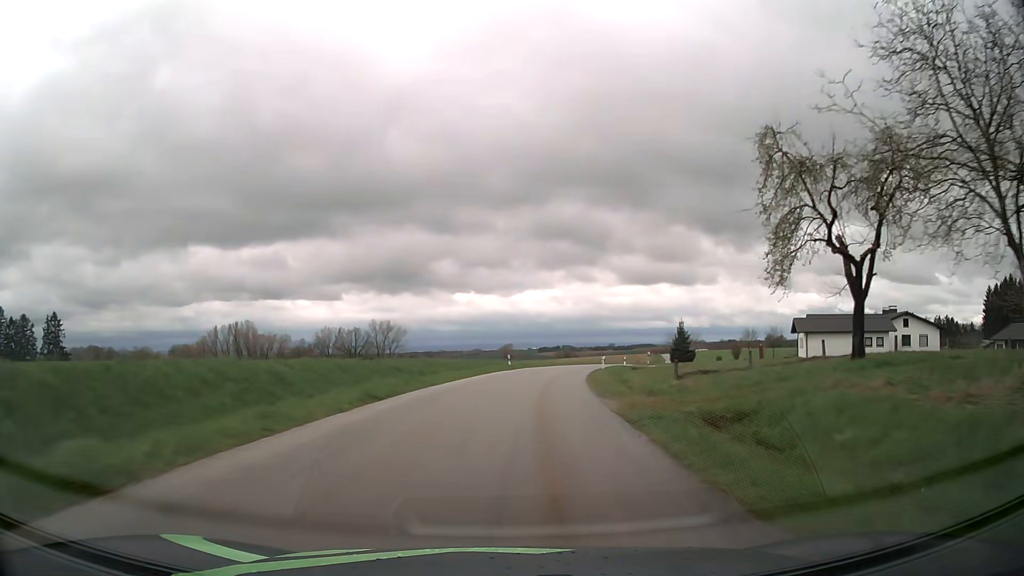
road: tertiary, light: Day
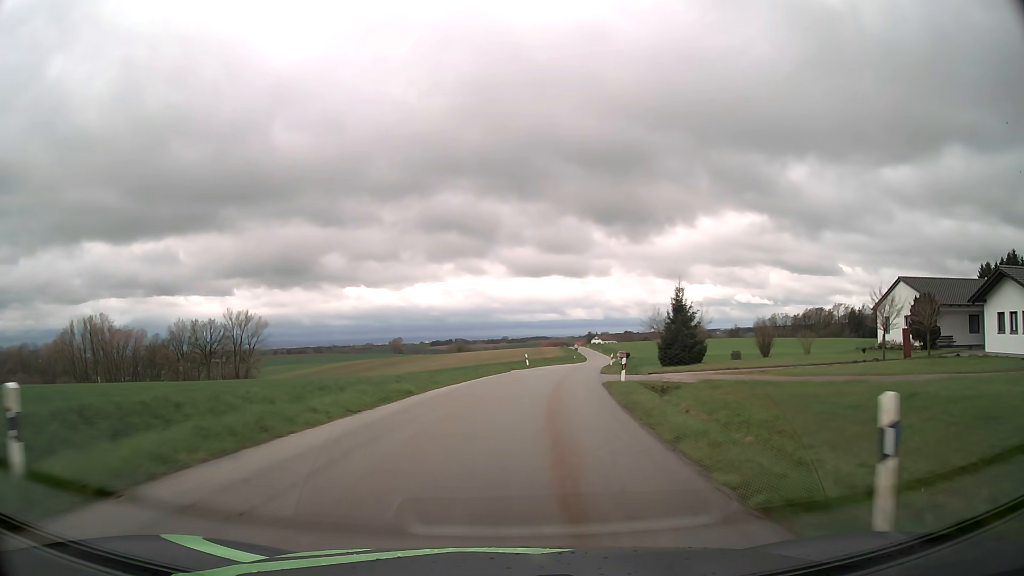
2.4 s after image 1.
(+3.5, +44.1) m; +9°
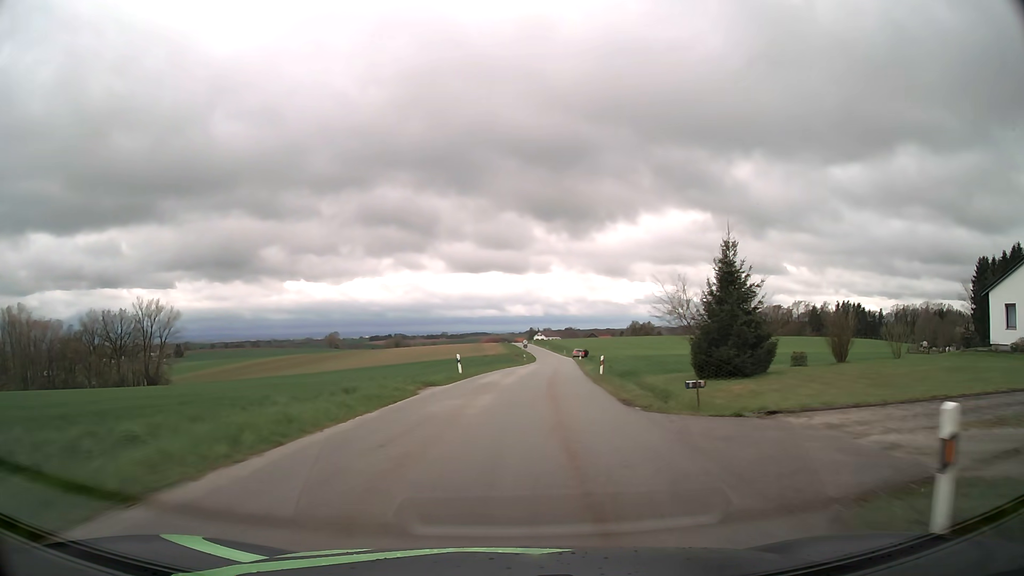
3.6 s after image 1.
(+1.0, +22.3) m; +5°
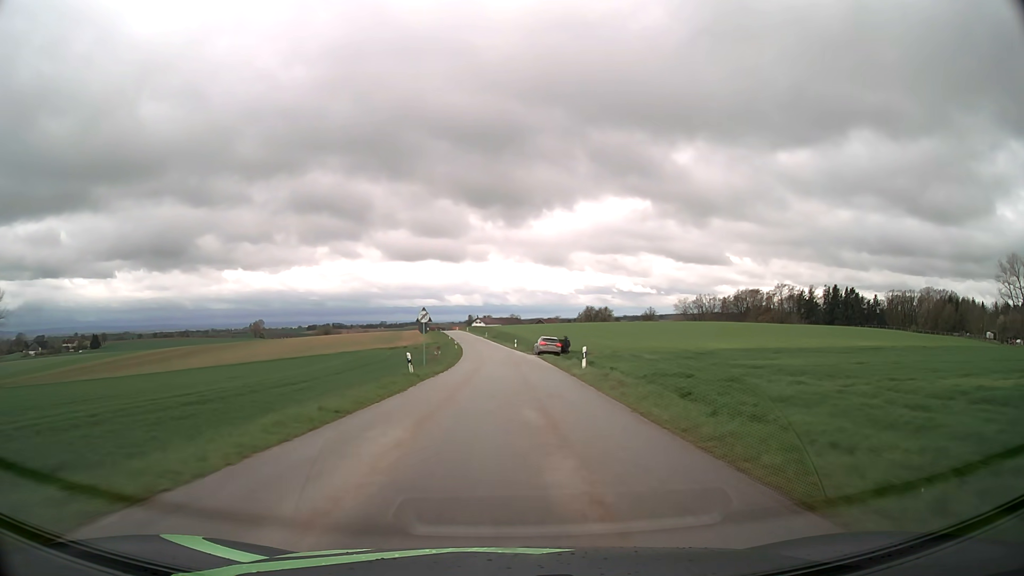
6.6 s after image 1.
(+4.0, +56.4) m; +5°
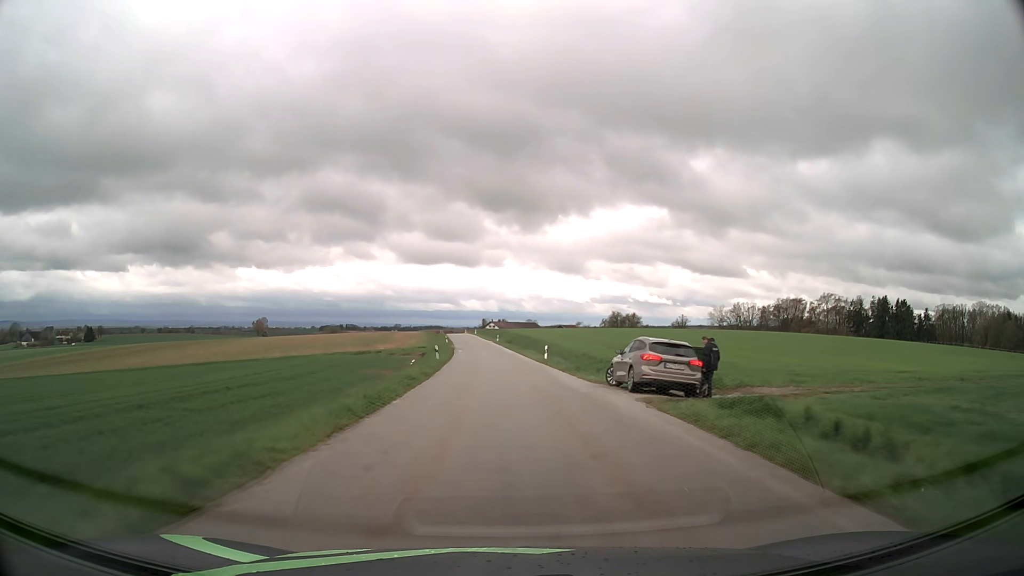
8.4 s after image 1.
(-0.4, +34.6) m; -1°
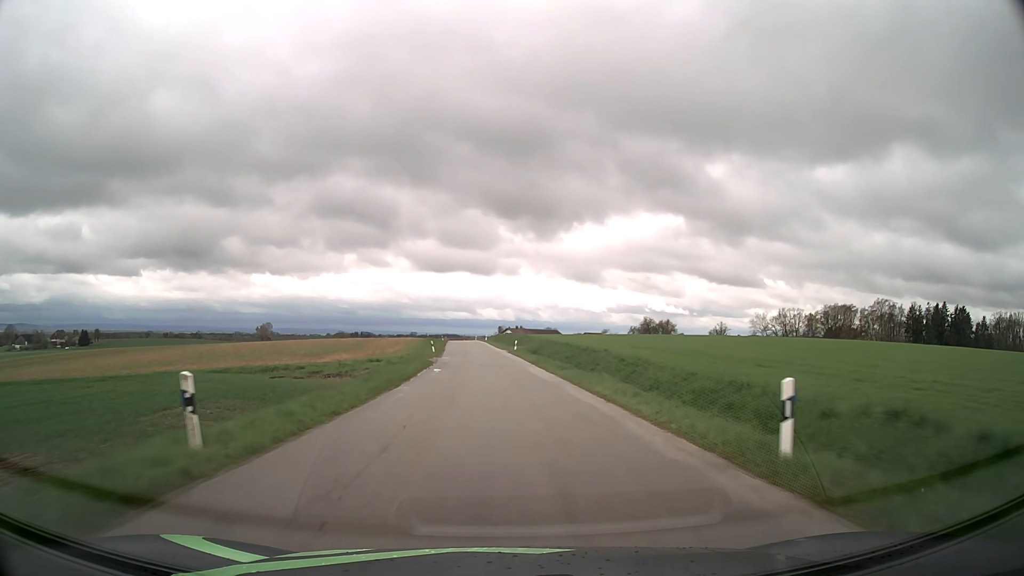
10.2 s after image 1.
(-0.3, +34.8) m; -1°
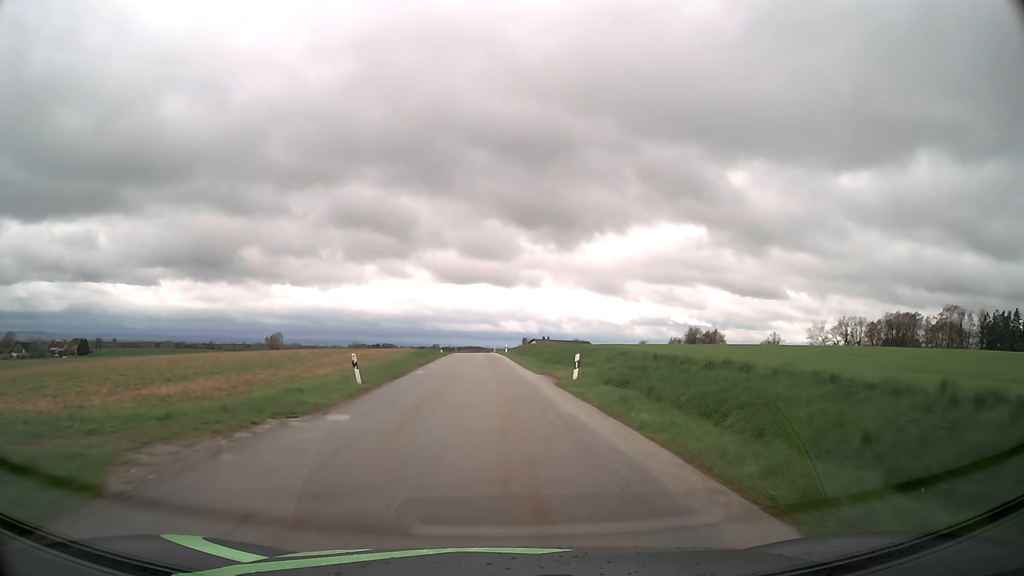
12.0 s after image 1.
(-0.5, +35.3) m; -2°
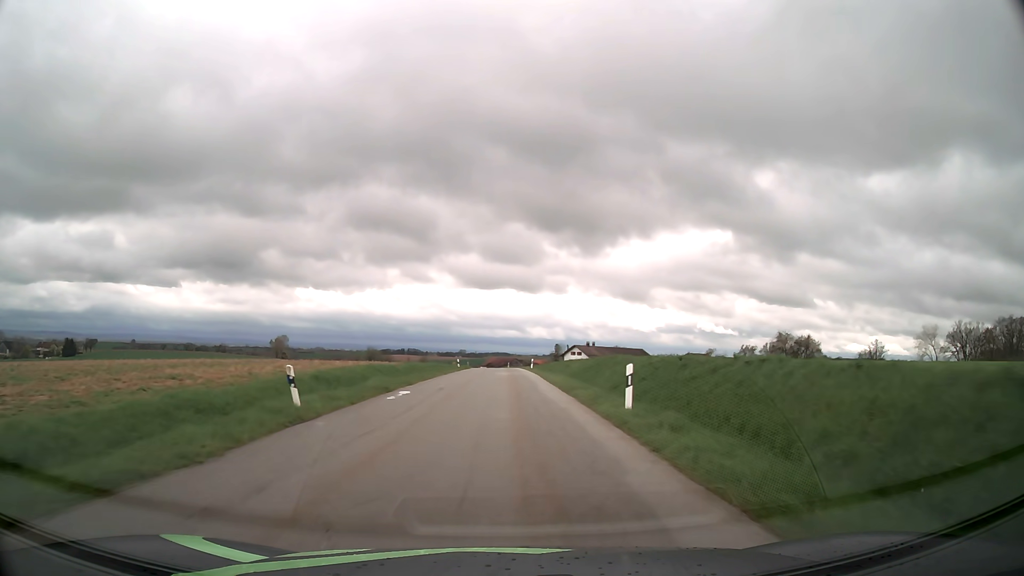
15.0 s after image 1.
(-2.0, +57.7) m; -3°
(0, +10) (0, +20) (0, +30) (0, +40) (0, +50) (0, +60) (0, +70) (0, +80) (0, +90) (-1, +100) m
